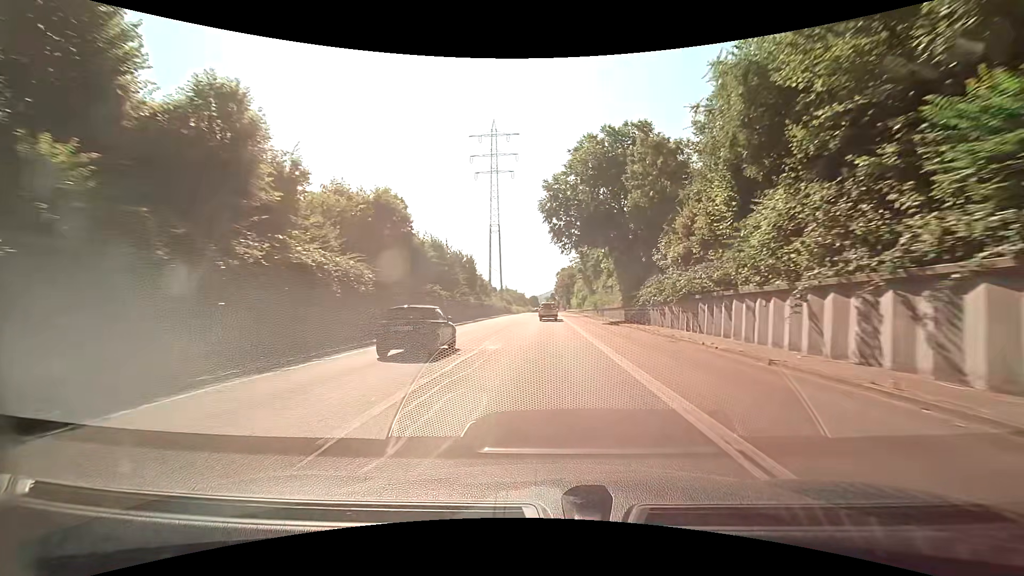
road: trunk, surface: asphalt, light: Day
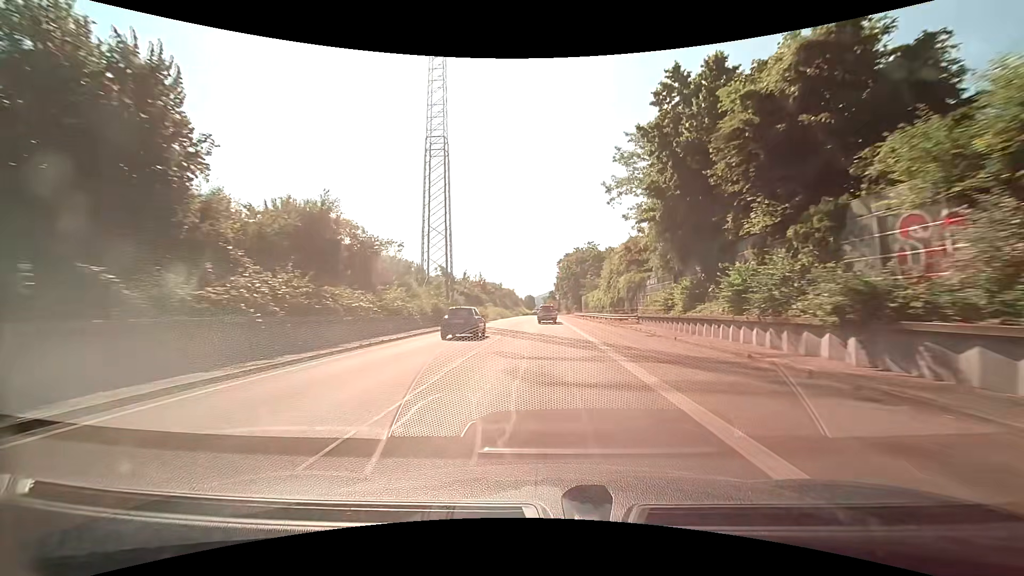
(+0.3, +56.1) m; +1°
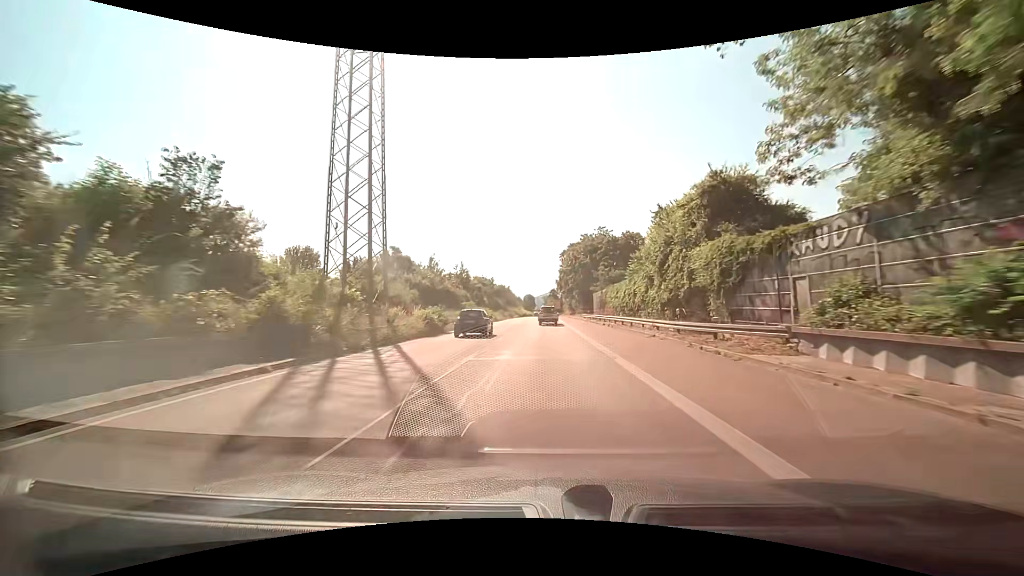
(-0.1, +22.0) m; 0°
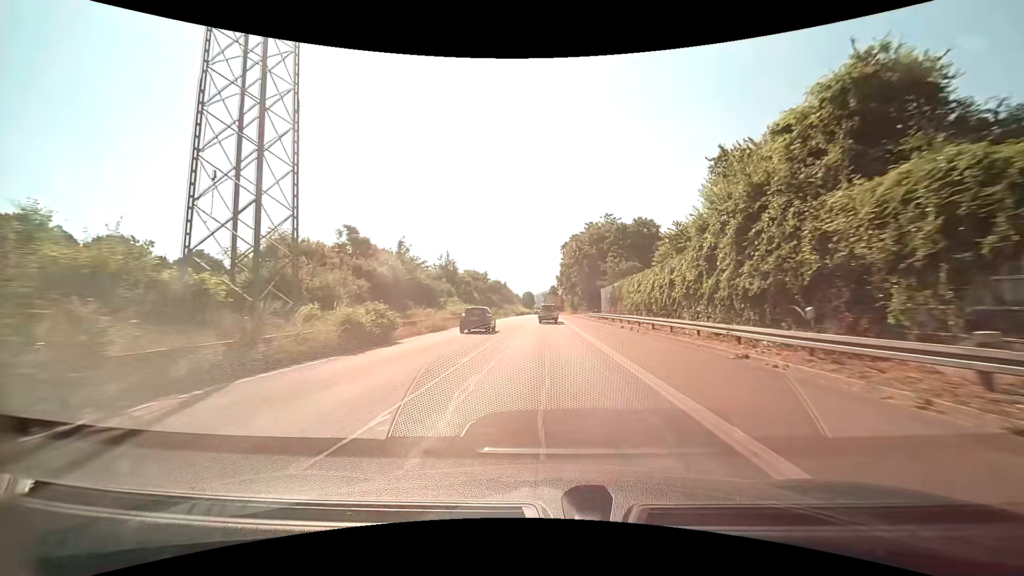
(0.0, +10.9) m; 0°
(0, +10) (0, +20) (0, +30) (0, +40) (0, +50) (0, +60) (0, +70) (0, +80) (0, +90) (0, +100) m
